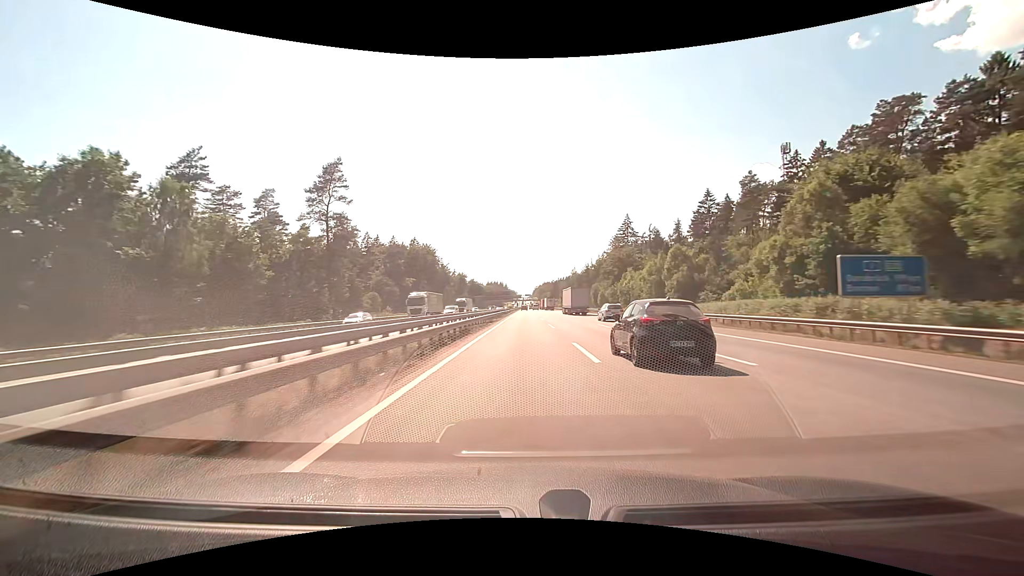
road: motorway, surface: concrete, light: Day
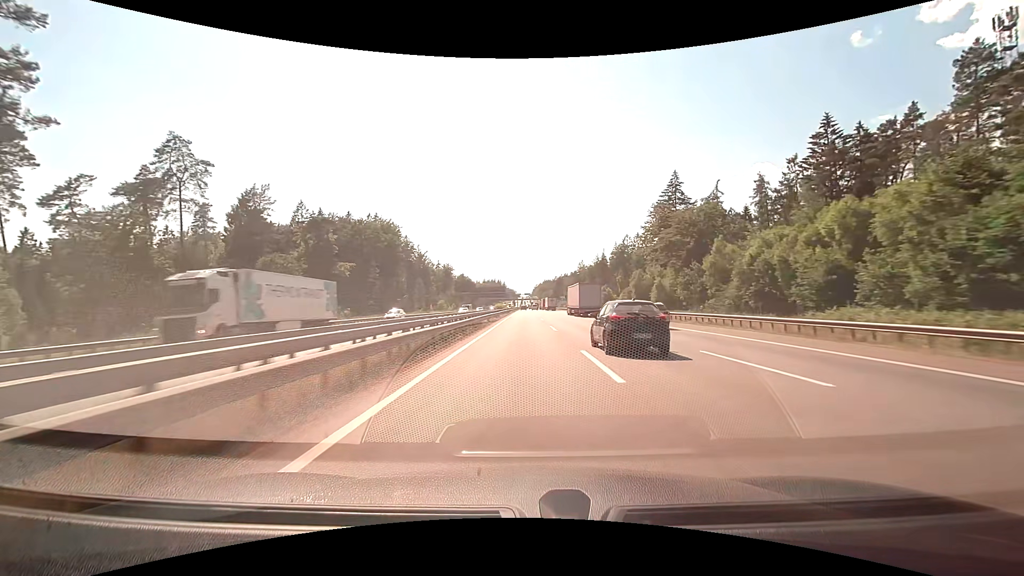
(0.0, +57.5) m; 0°
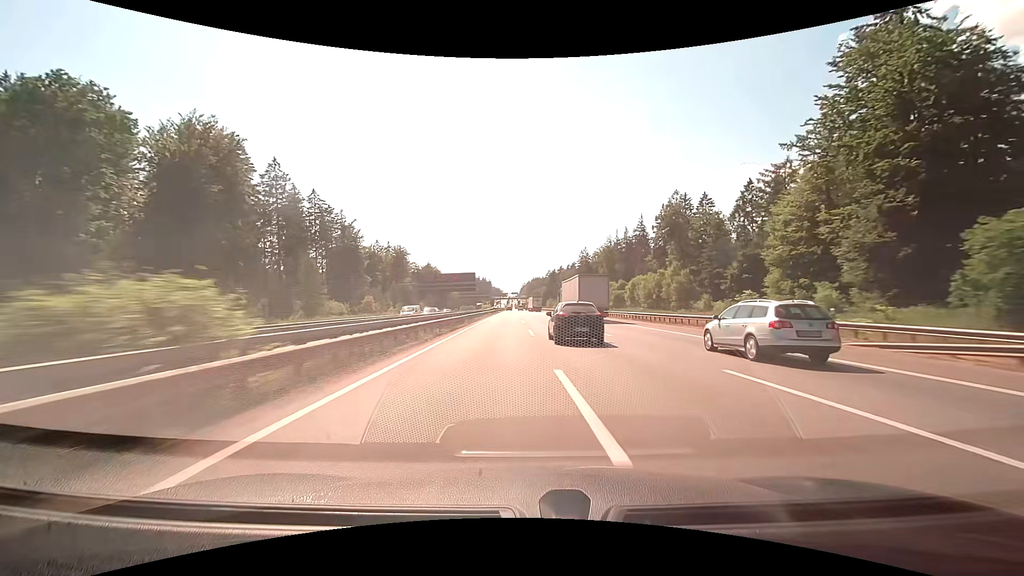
(+0.6, +76.9) m; +1°
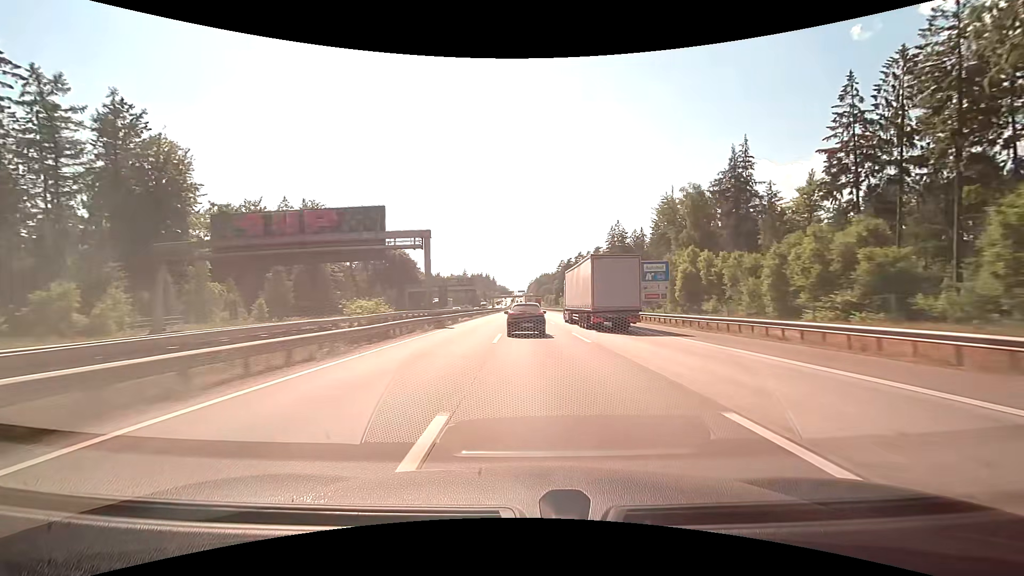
(+0.1, +76.9) m; -1°
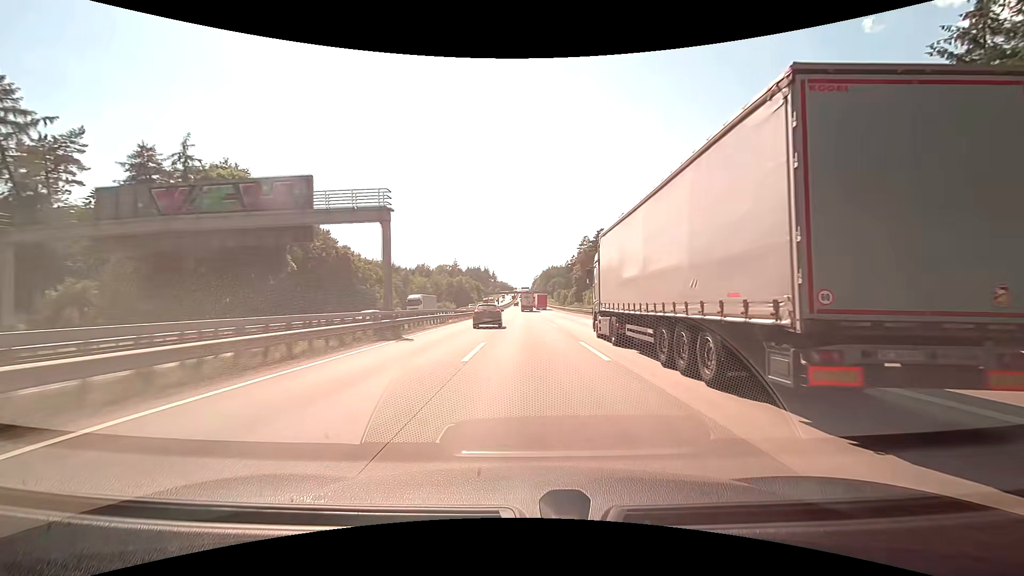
(-0.6, +97.0) m; 0°
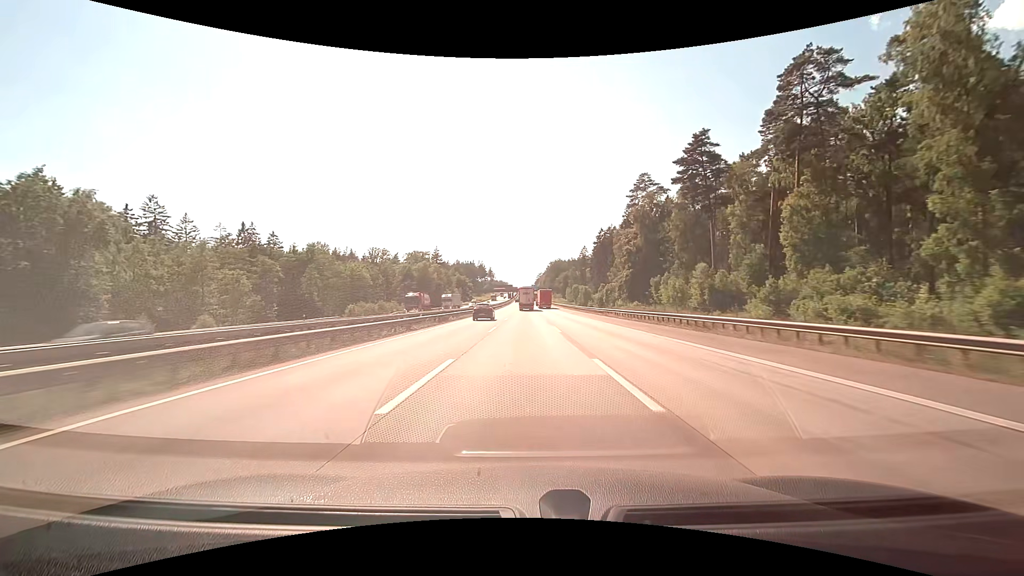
(0.0, +96.4) m; 0°
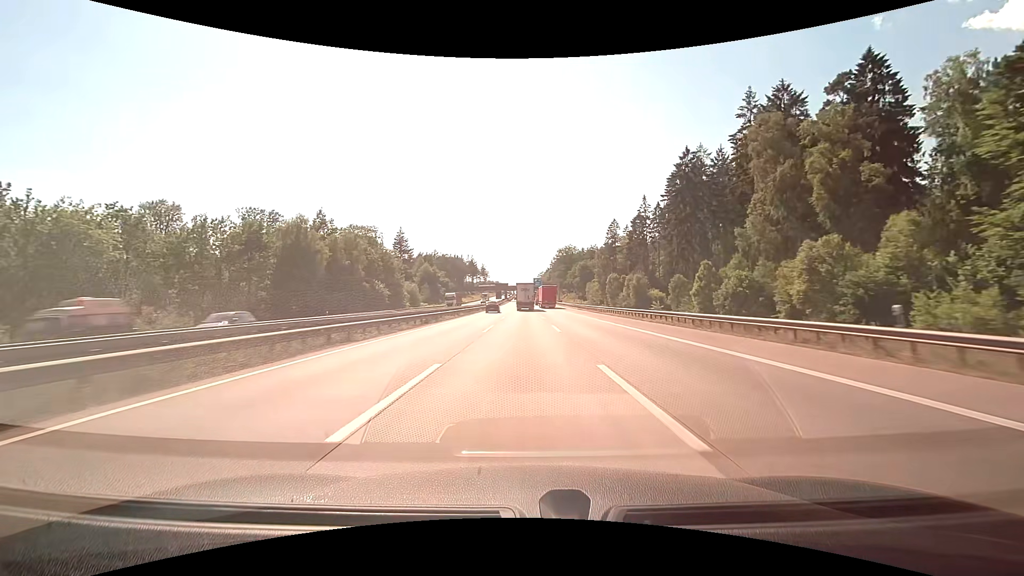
(+0.1, +91.8) m; 0°
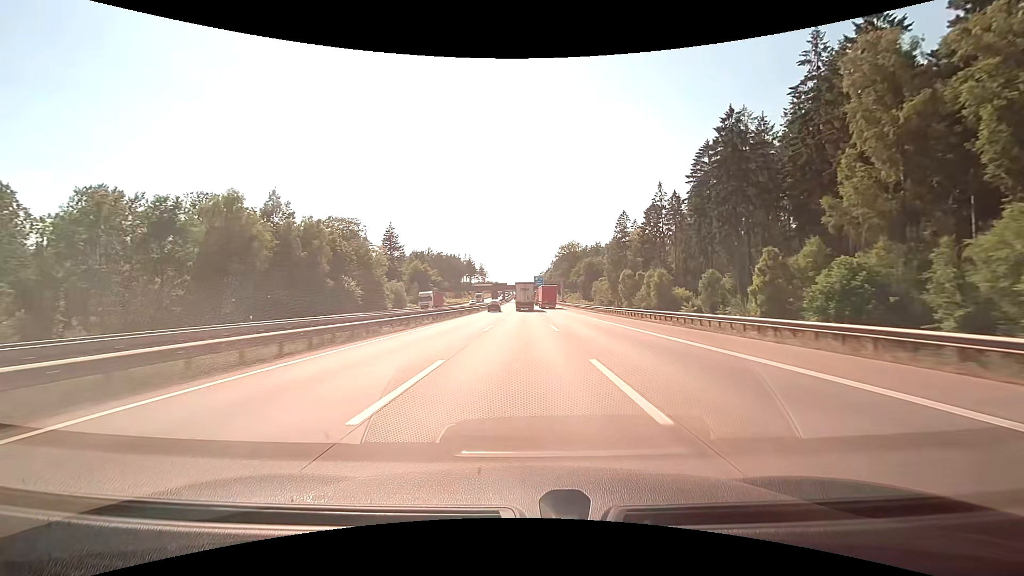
(0.0, +17.4) m; 0°
(0, +10) (0, +20) (0, +30) (0, +40) (0, +50) (0, +60) (0, +70) (0, +80) (0, +90) (0, +100) m
